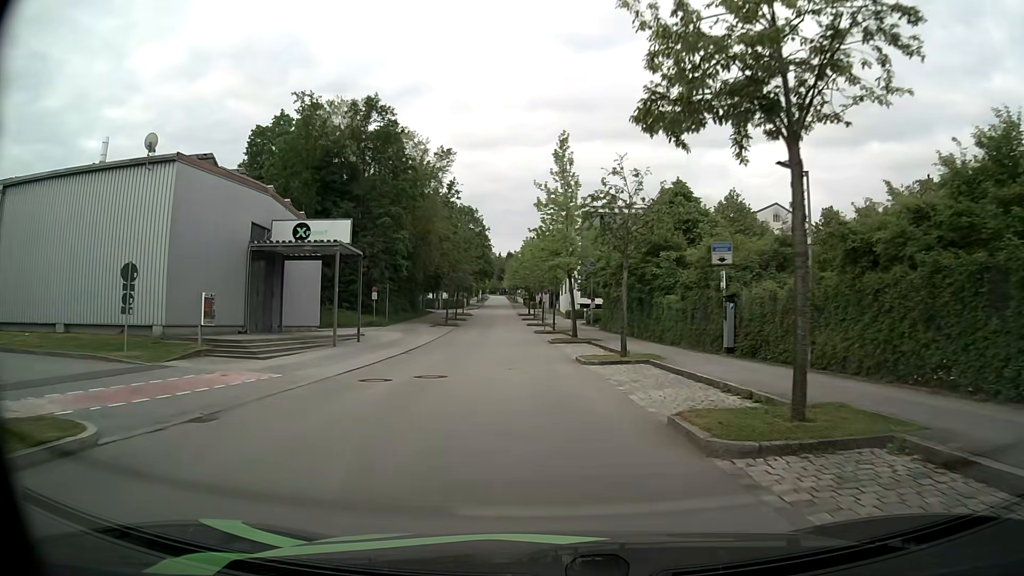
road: secondary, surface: asphalt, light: Day
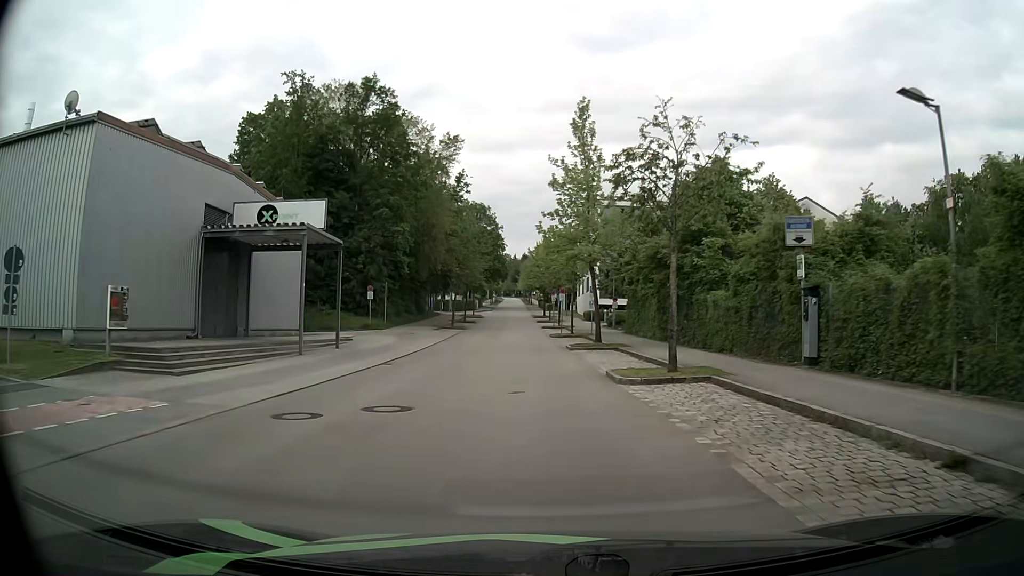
(-0.1, +6.1) m; -1°
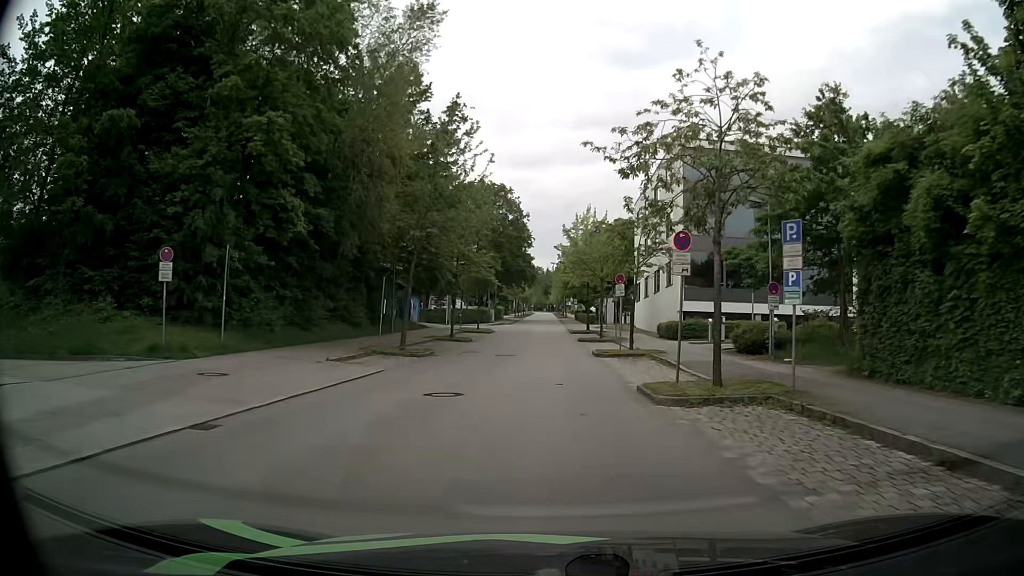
(-1.1, +31.3) m; -3°
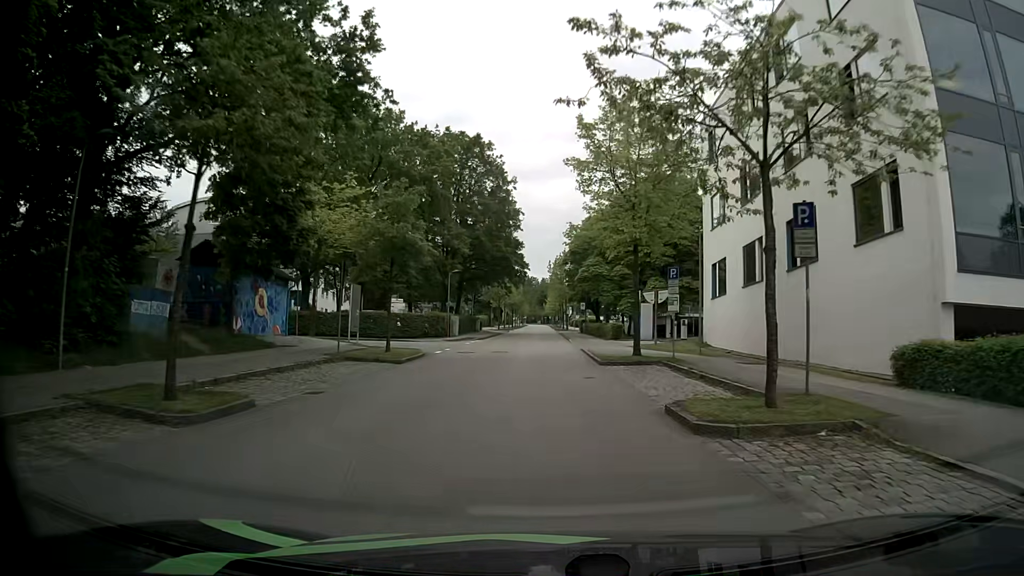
(0.0, +31.6) m; +1°
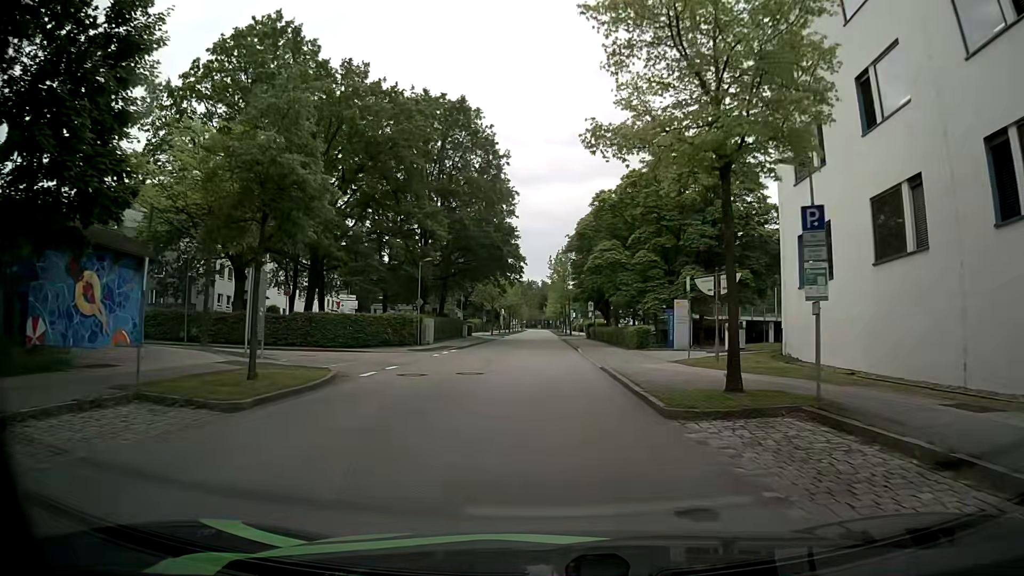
(0.0, +12.4) m; +1°
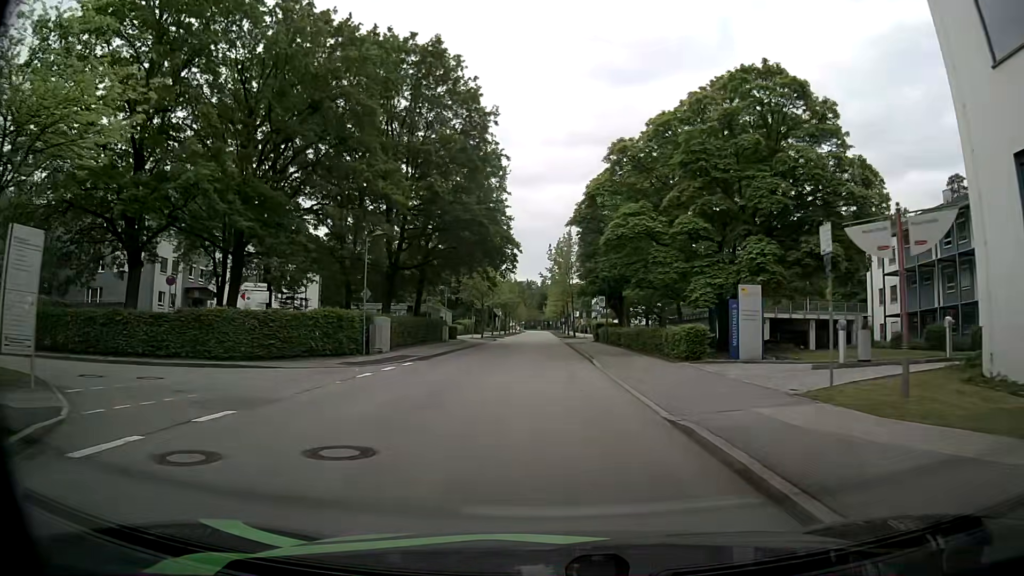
(-0.3, +12.1) m; -2°
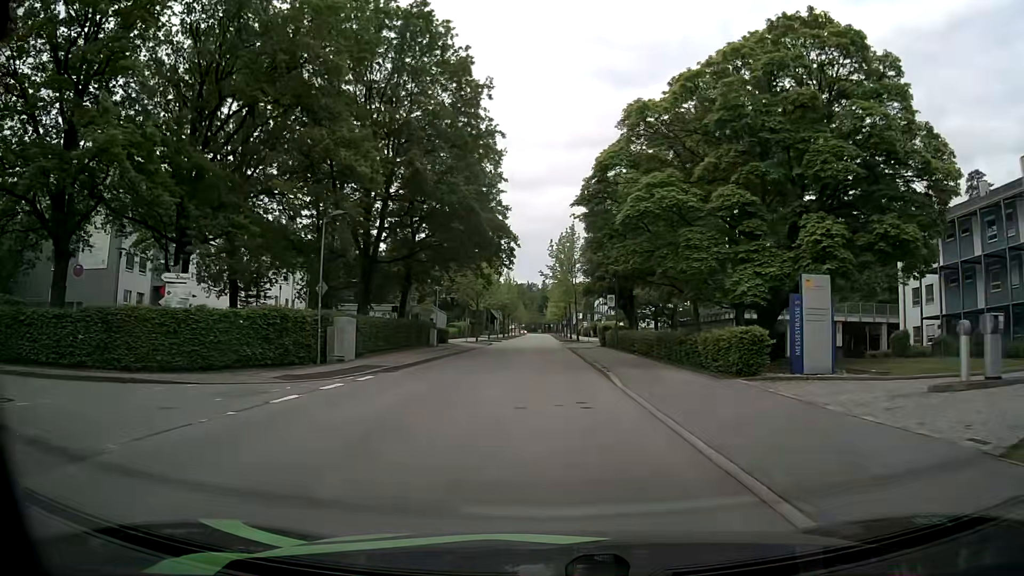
(+0.1, +5.9) m; 0°
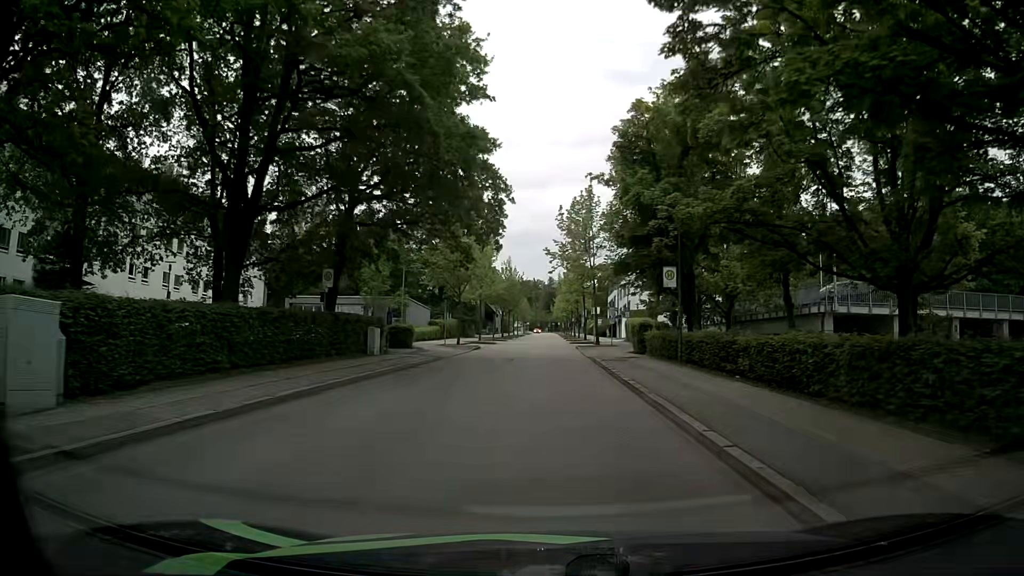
(+0.2, +17.4) m; 0°
(0, +10) (0, +20) (0, +30) (0, +40) (0, +50) (+1, +60) (+1, +70) (+1, +80) (+1, +90) (+1, +100) m
